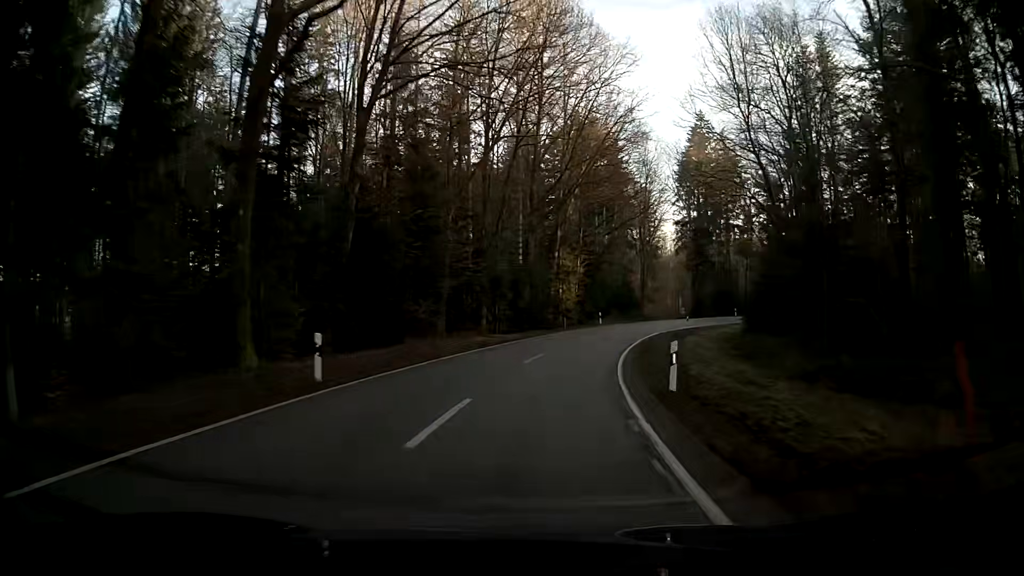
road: tertiary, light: Day
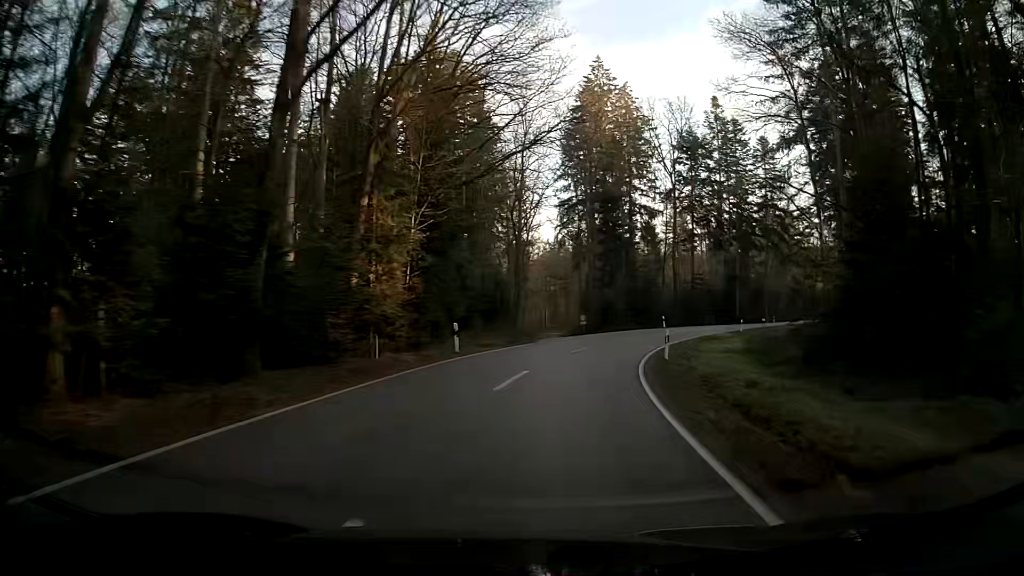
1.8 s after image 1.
(+3.1, +30.7) m; +13°
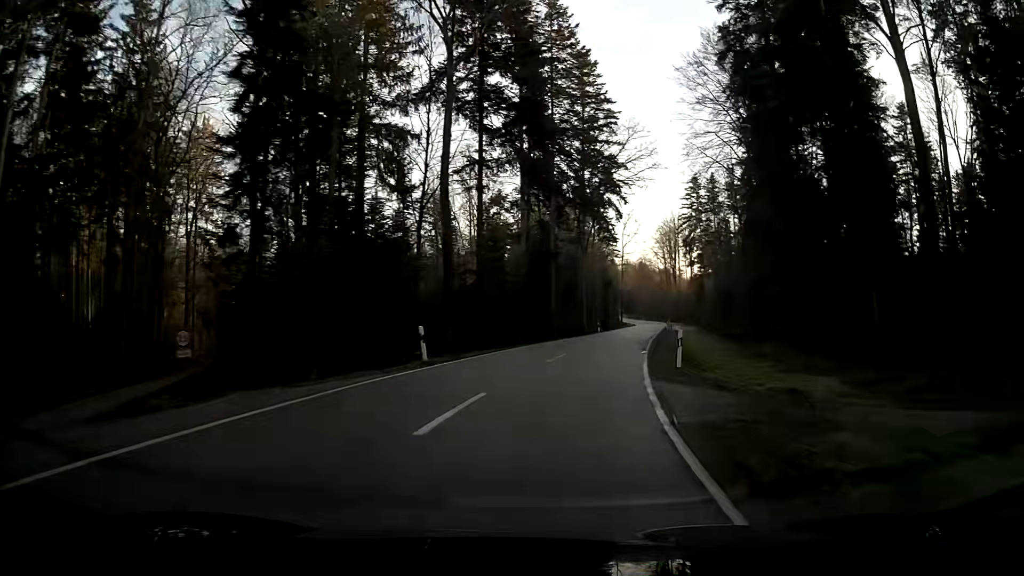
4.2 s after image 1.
(+6.8, +40.2) m; +20°
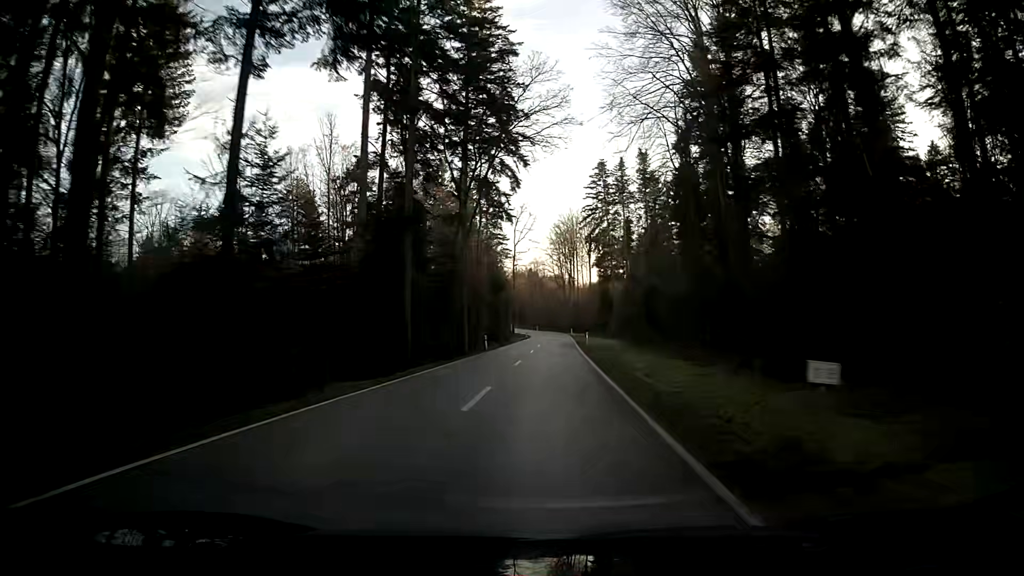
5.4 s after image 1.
(+1.7, +21.3) m; +9°
